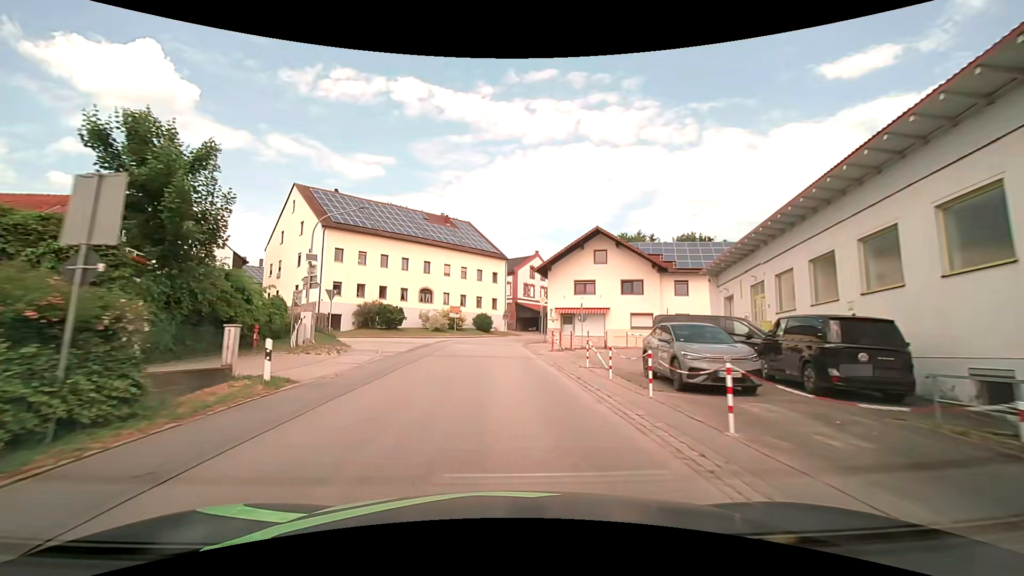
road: secondary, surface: asphalt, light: Day
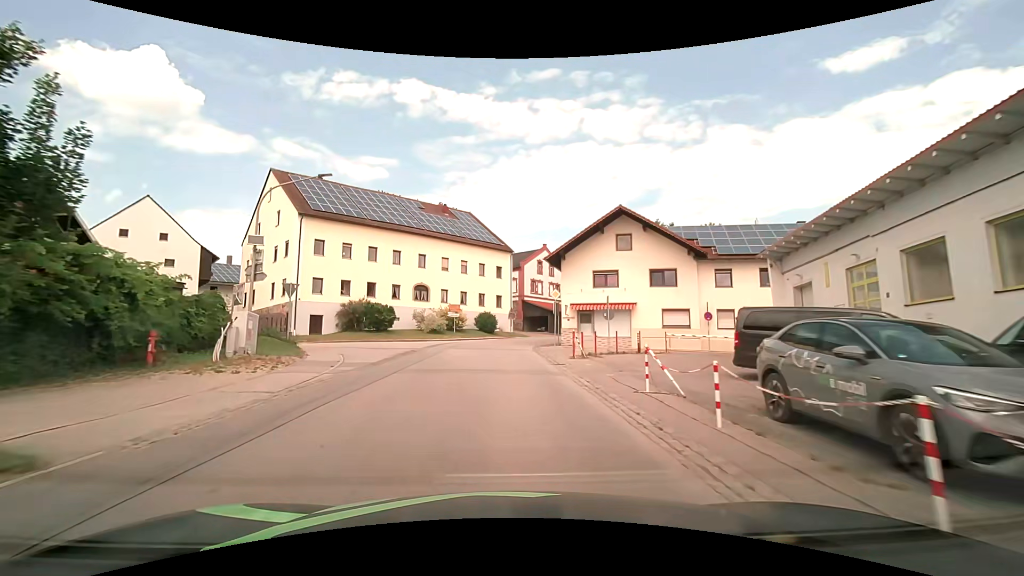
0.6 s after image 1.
(0.0, +6.6) m; -1°
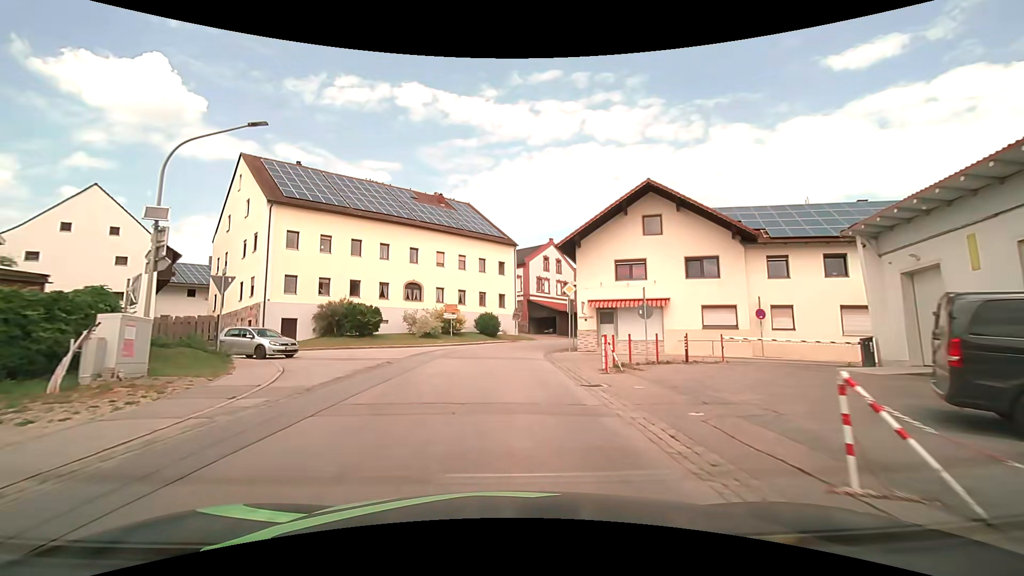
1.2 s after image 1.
(0.0, +6.1) m; 0°
(0, +10) (0, +20) (-6, +28) (-16, +31) (-26, +31) (-36, +31) (-45, +35) (-51, +43) (-55, +52) (-57, +62) m
